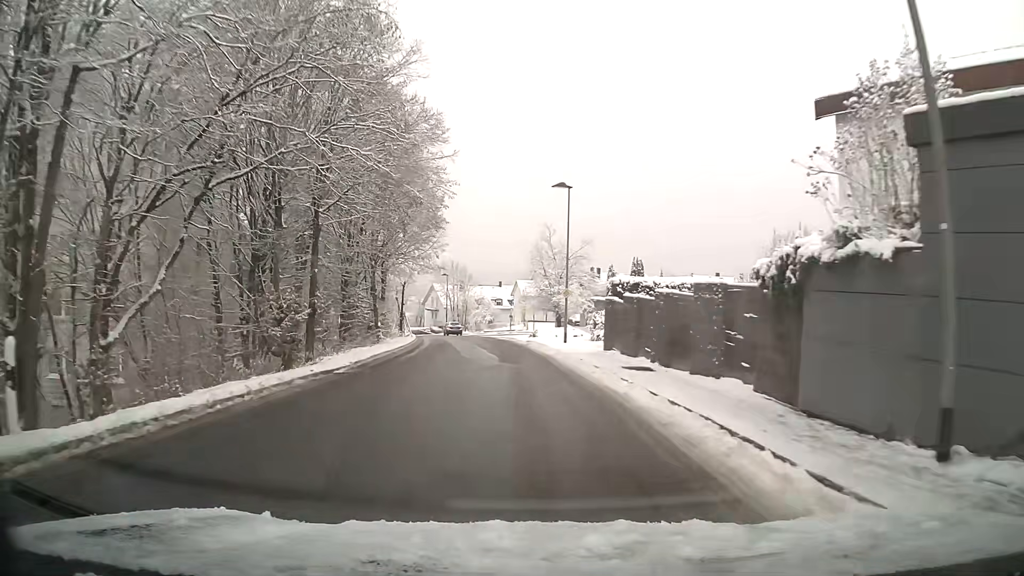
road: unclassified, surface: asphalt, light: Day
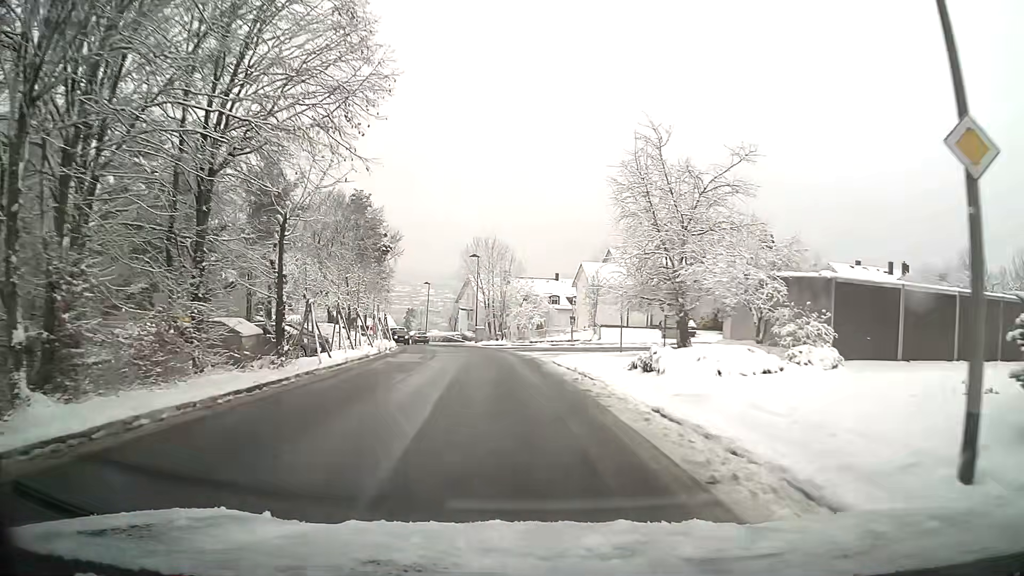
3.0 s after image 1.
(-1.3, +30.6) m; -5°
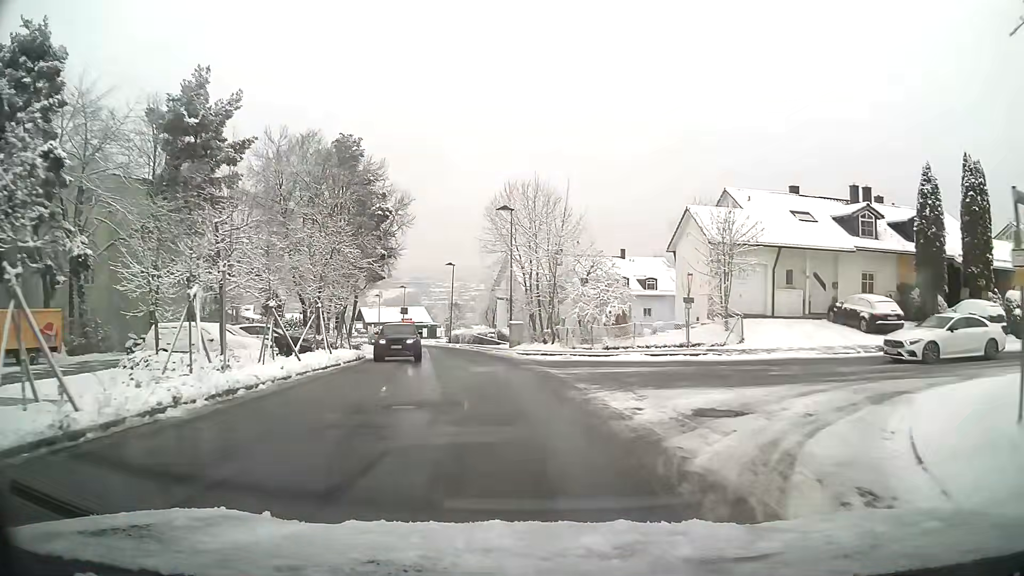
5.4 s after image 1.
(-0.9, +24.0) m; -5°
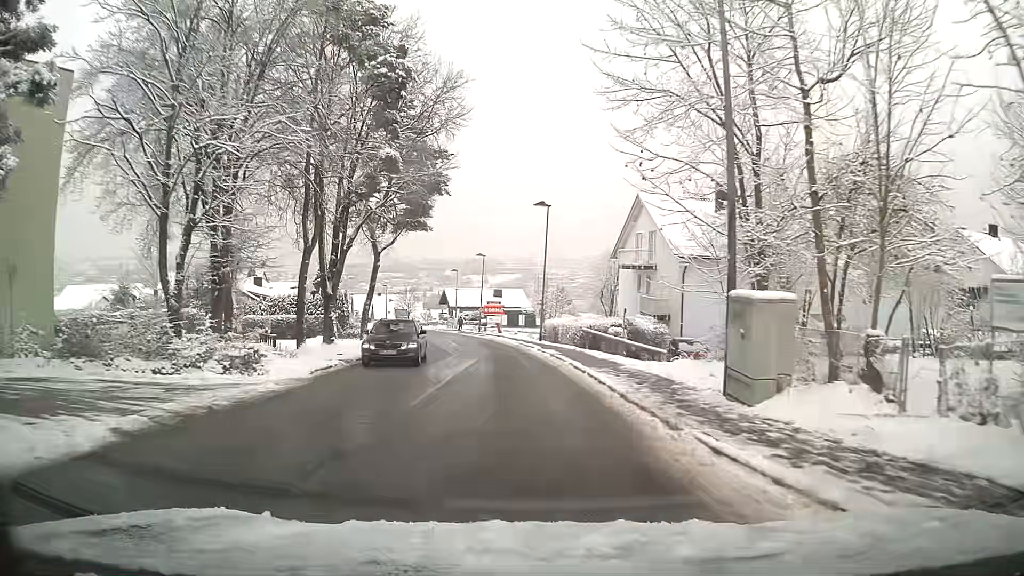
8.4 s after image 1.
(-2.6, +29.8) m; -9°
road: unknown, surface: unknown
